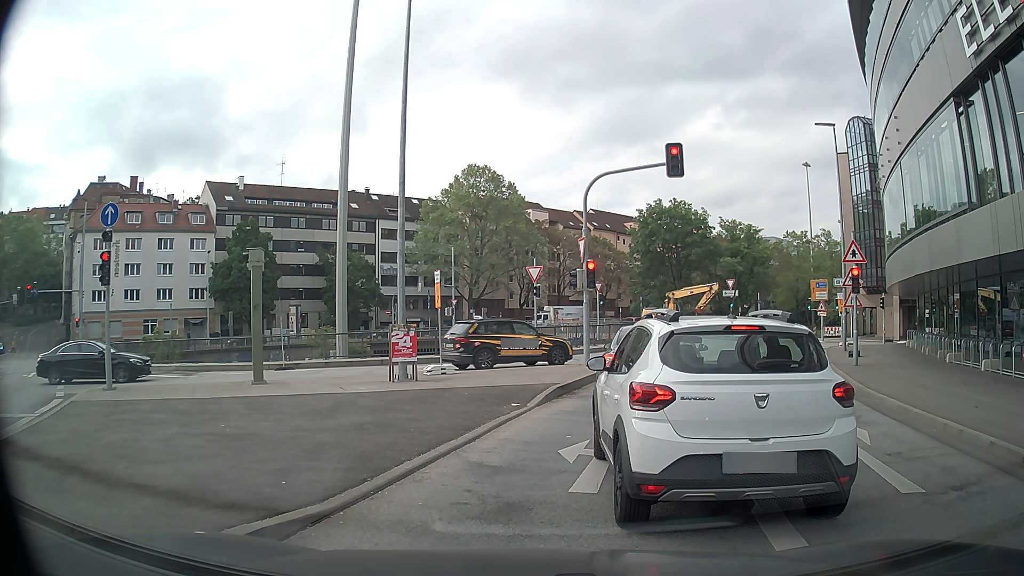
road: primary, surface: asphalt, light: Day
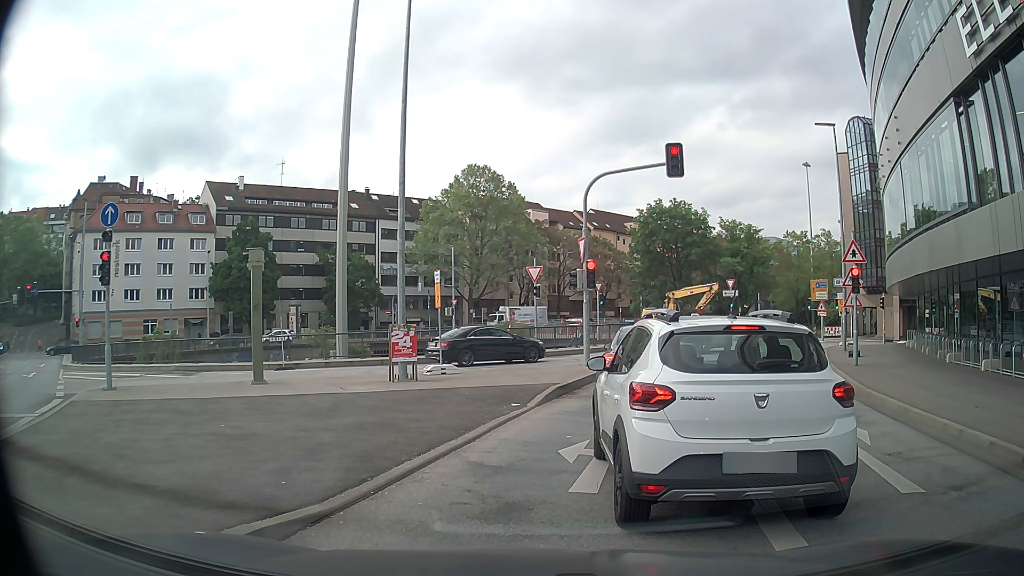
(0.0, 0.0) m; 0°
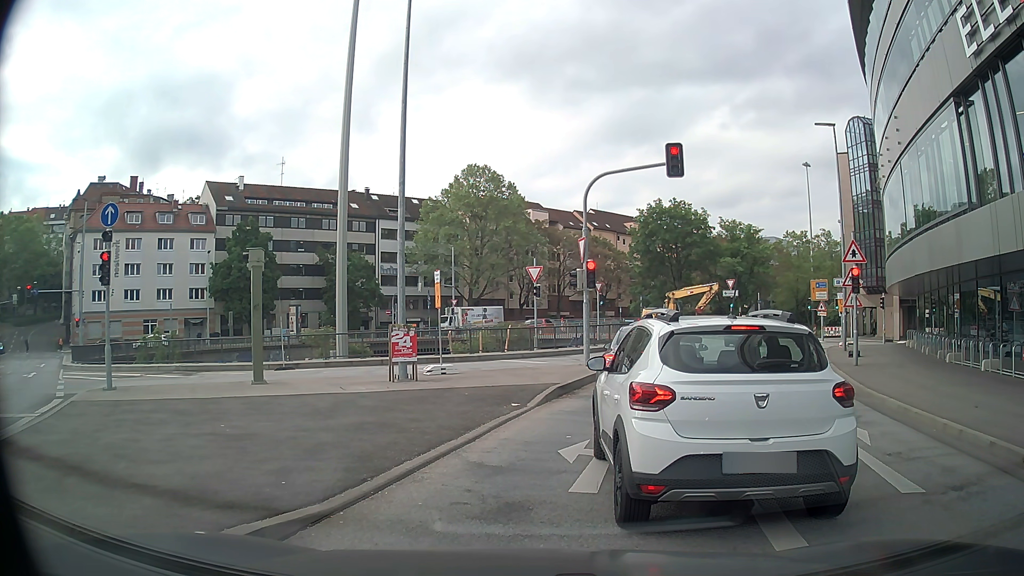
(0.0, 0.0) m; 0°
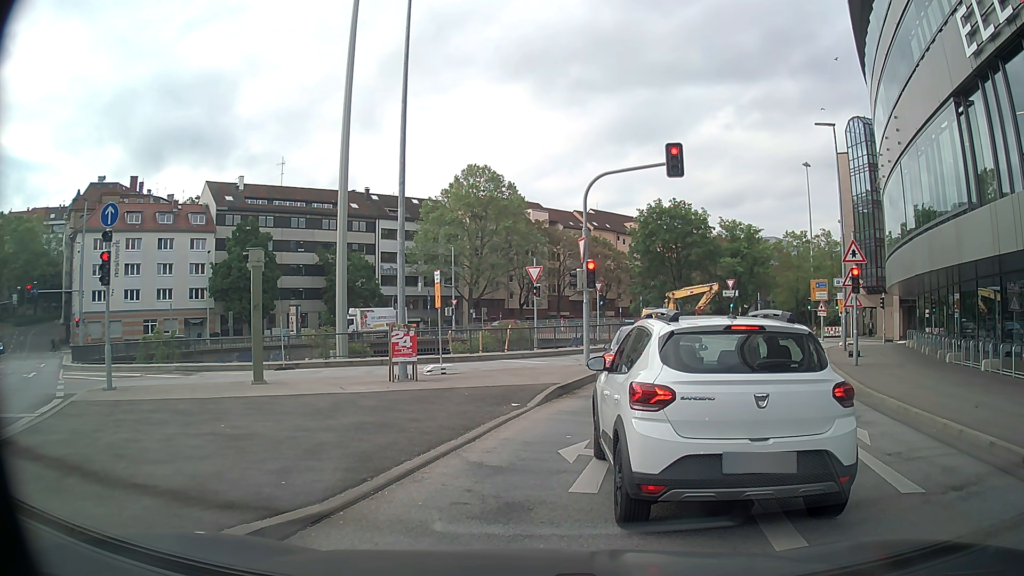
(0.0, 0.0) m; 0°
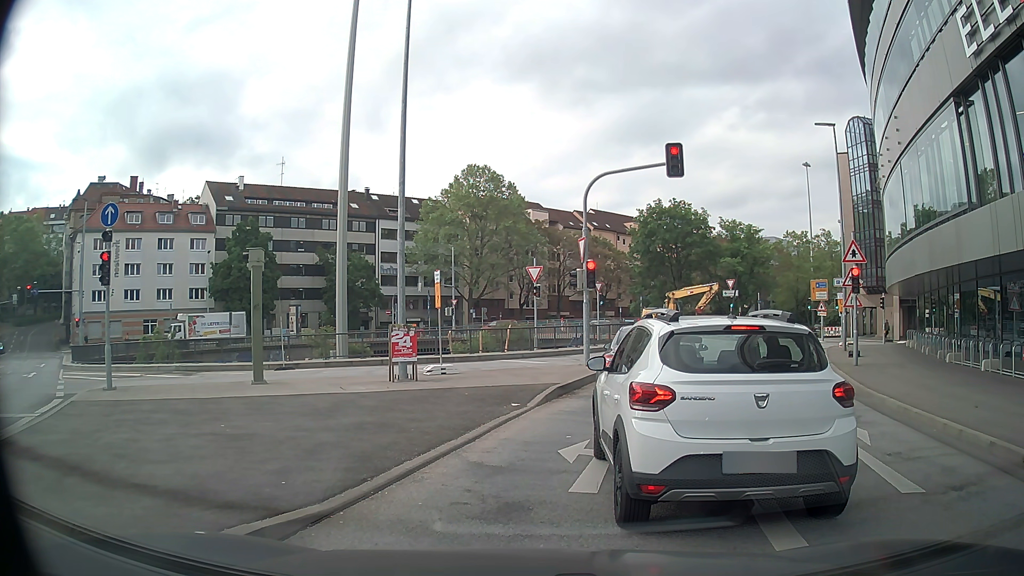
(0.0, 0.0) m; 0°
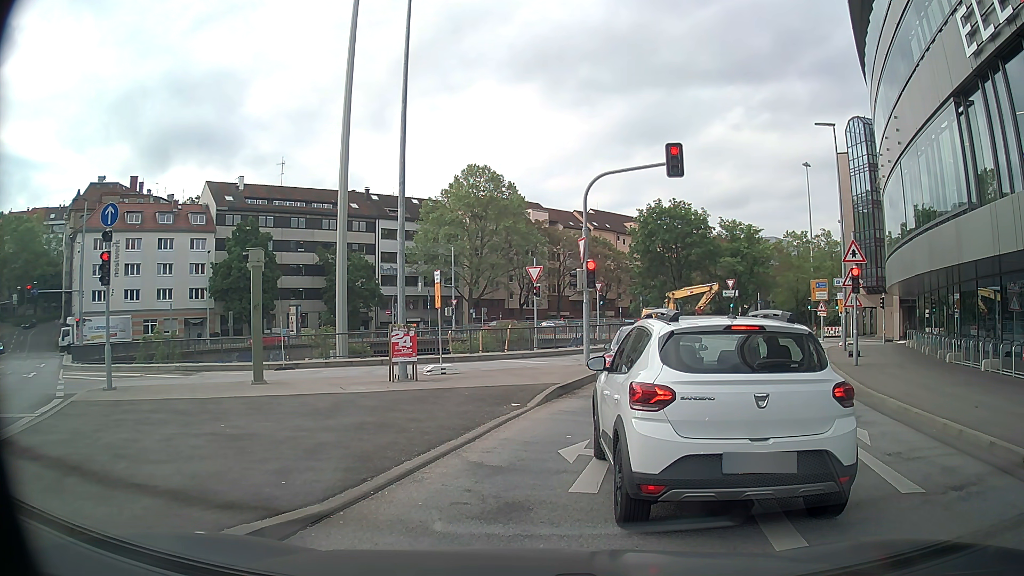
(0.0, 0.0) m; 0°
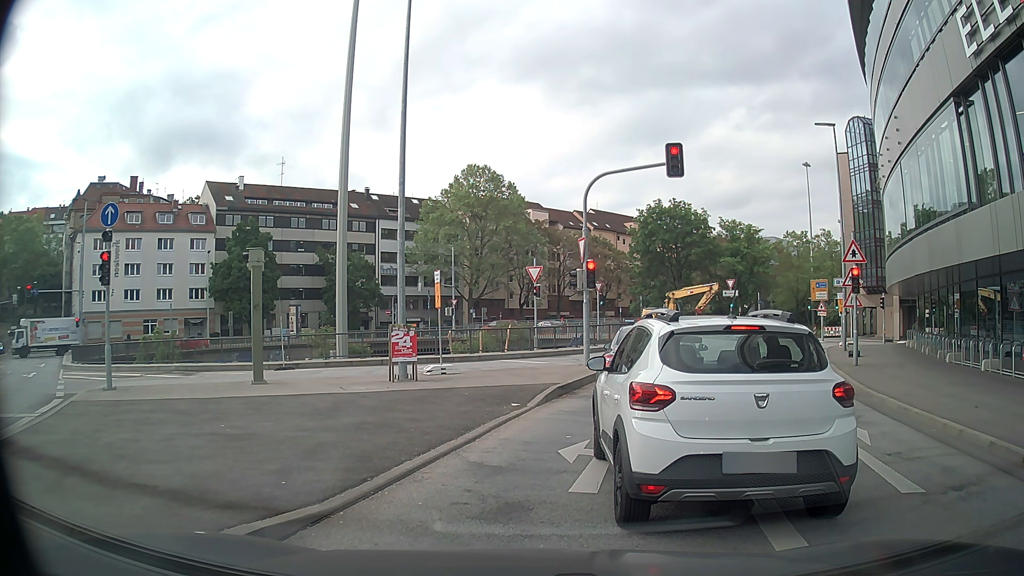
(0.0, 0.0) m; 0°
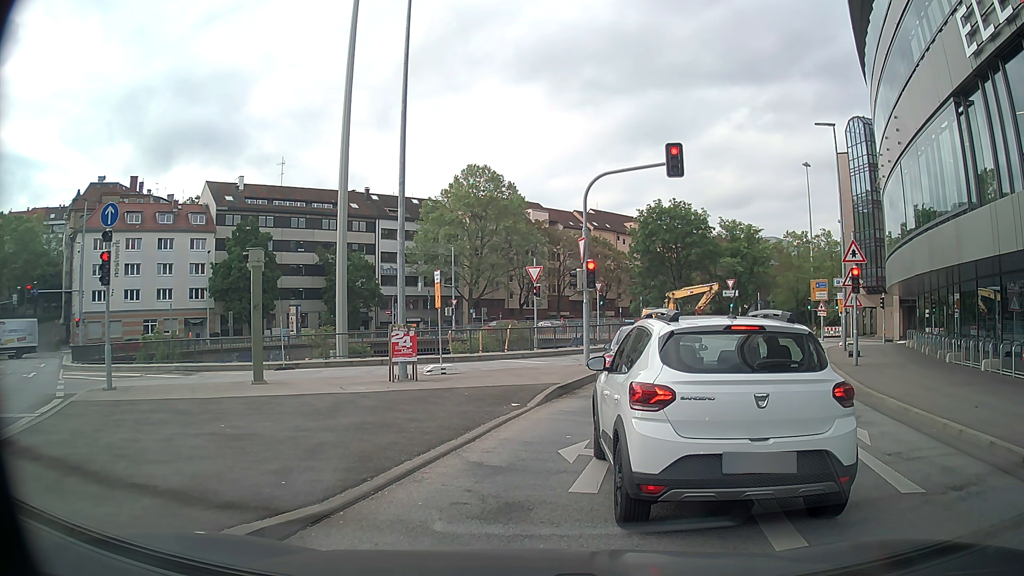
(0.0, 0.0) m; 0°
